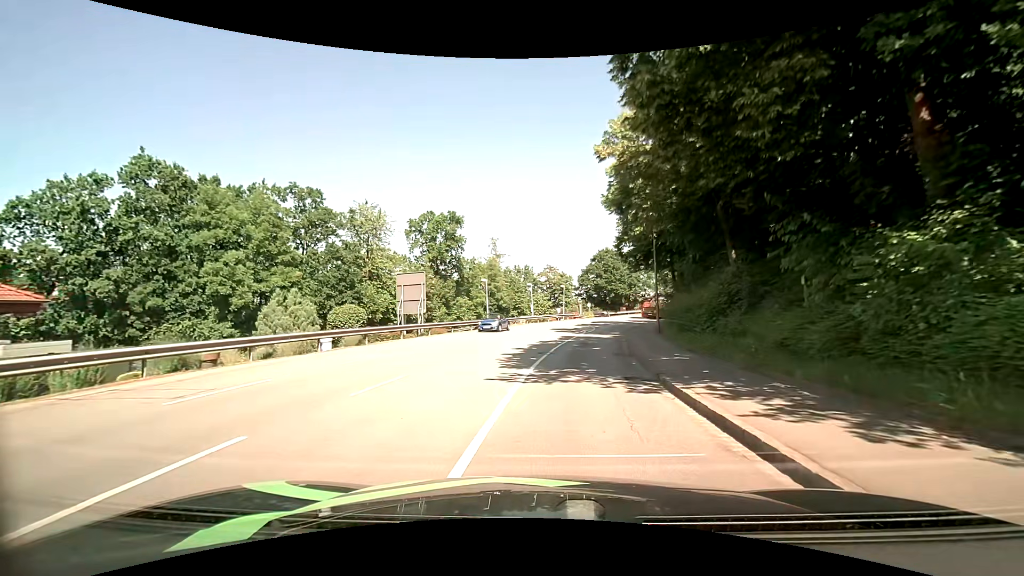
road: tertiary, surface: asphalt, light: Day
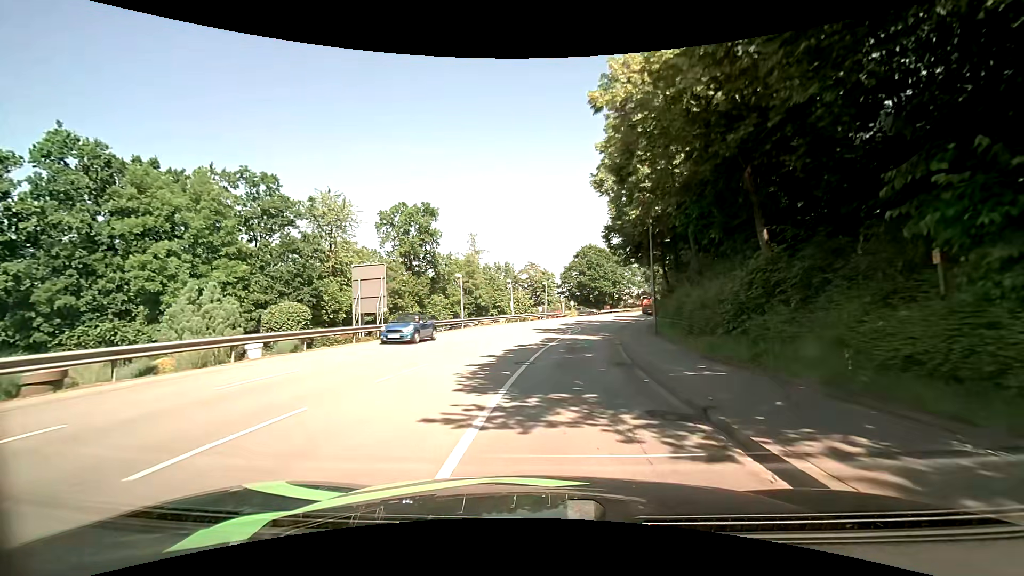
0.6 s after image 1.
(+0.1, +4.4) m; +1°
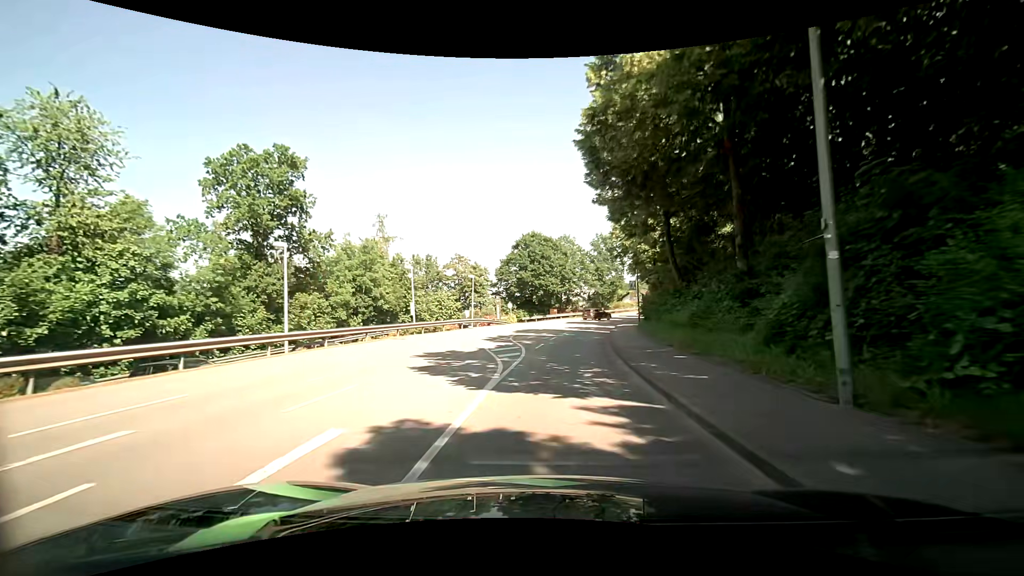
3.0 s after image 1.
(+1.5, +20.7) m; +7°
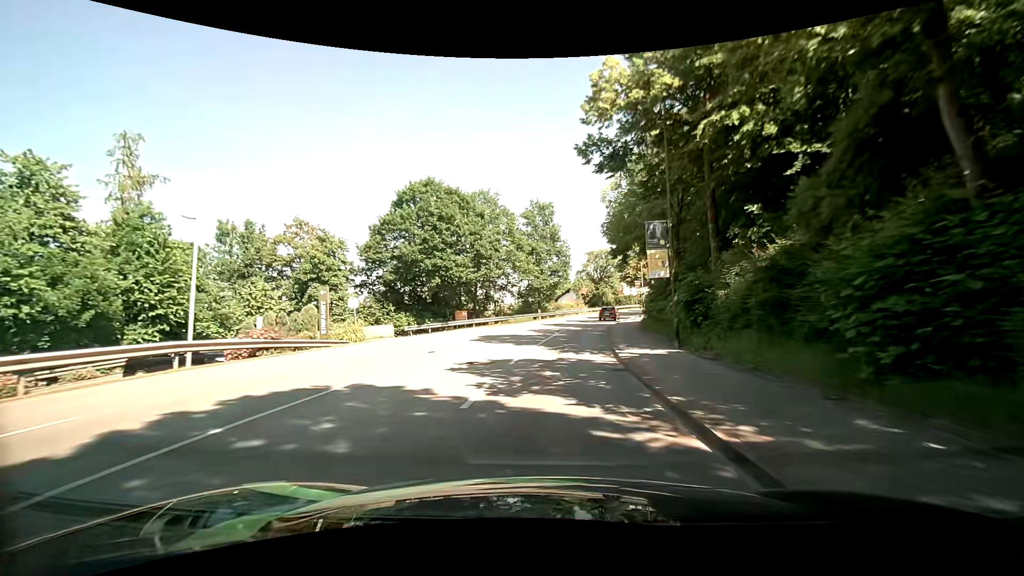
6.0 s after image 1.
(+2.5, +30.7) m; +8°
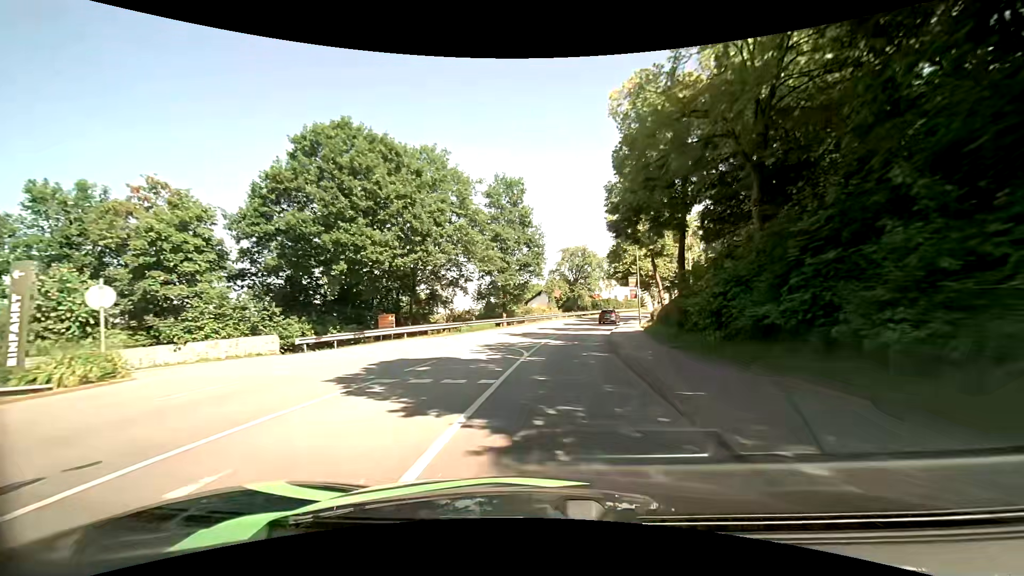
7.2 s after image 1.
(+0.4, +13.3) m; +4°
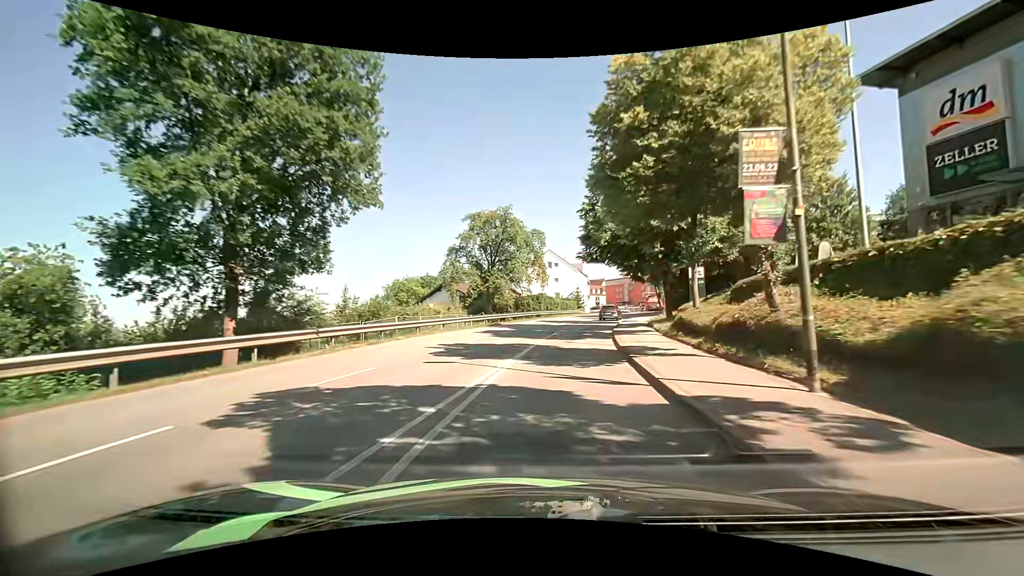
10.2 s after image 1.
(+2.9, +33.9) m; +10°
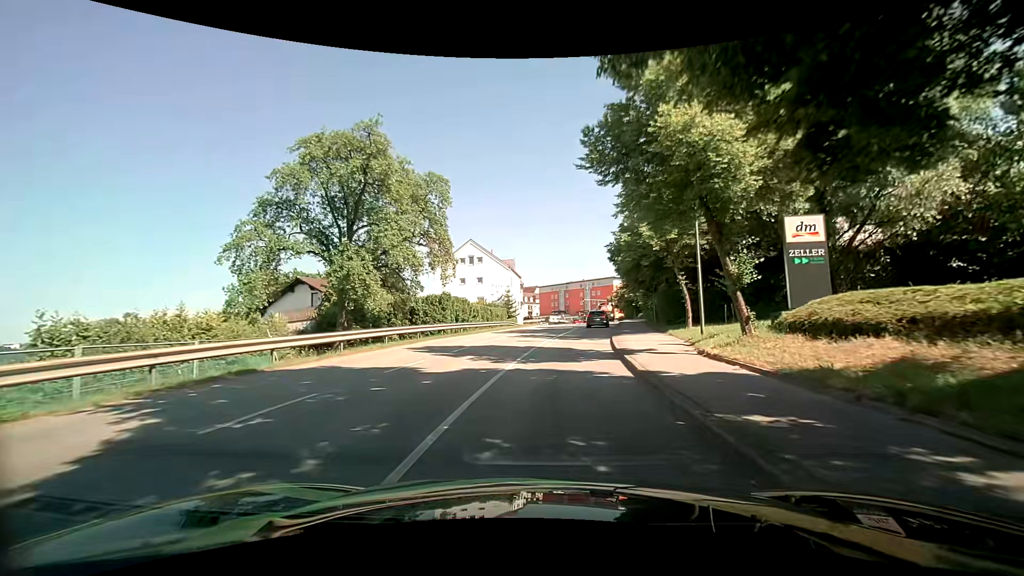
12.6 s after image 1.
(+1.6, +26.4) m; +7°
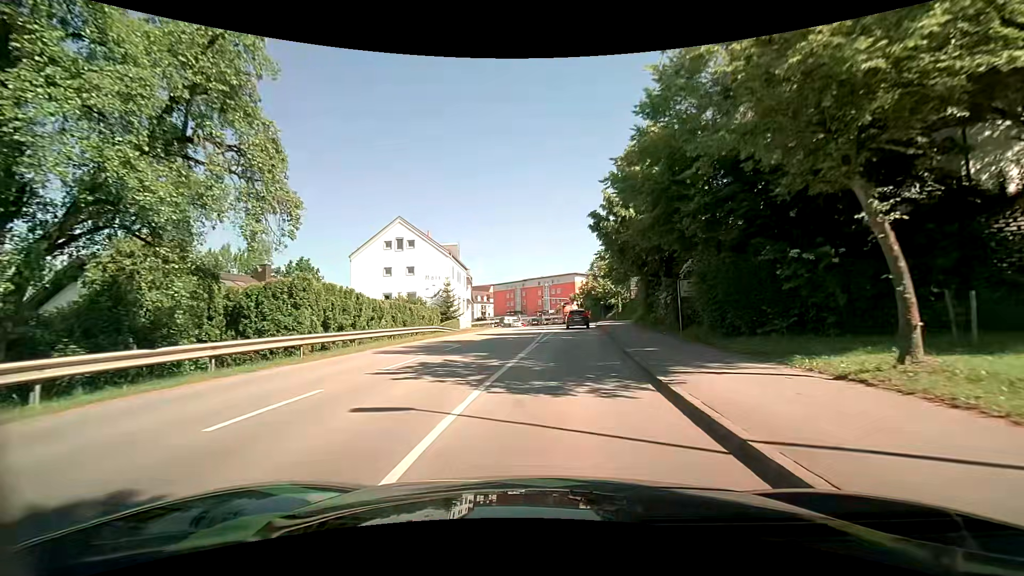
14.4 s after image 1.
(+0.8, +17.3) m; +5°
(0, +10) (+1, +20) (+2, +30) (+2, +40) (+3, +50) (+4, +60) (+4, +70) (+4, +80) (+3, +90) (+2, +100) m
